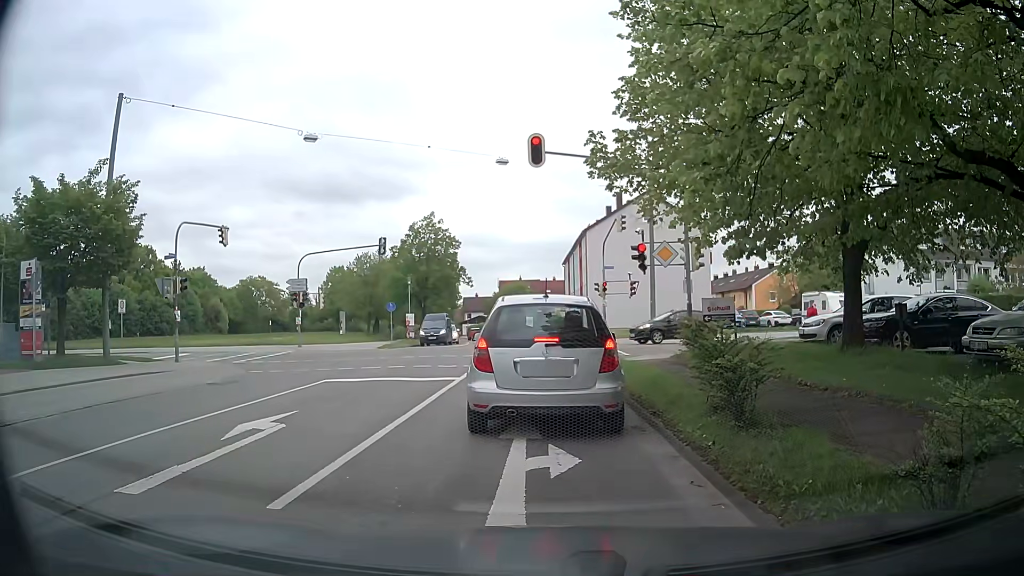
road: tertiary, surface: asphalt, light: Day
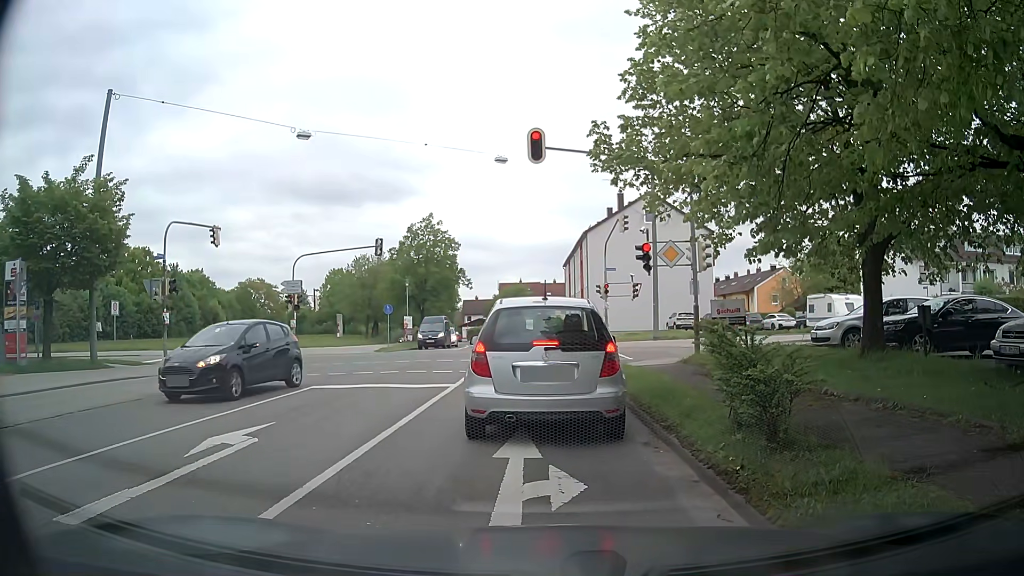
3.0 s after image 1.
(0.0, +0.9) m; 0°
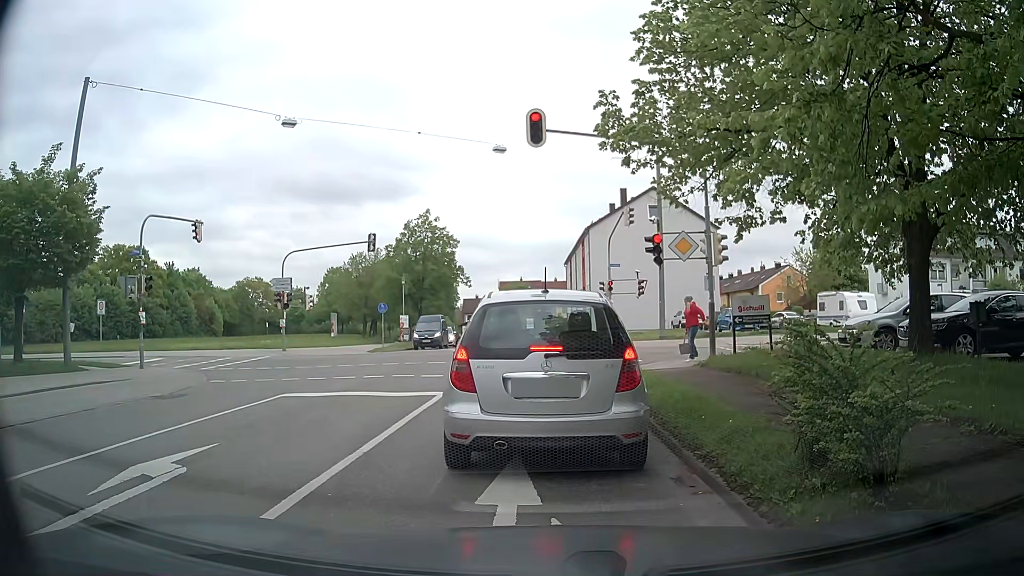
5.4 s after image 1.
(0.0, +1.7) m; 0°
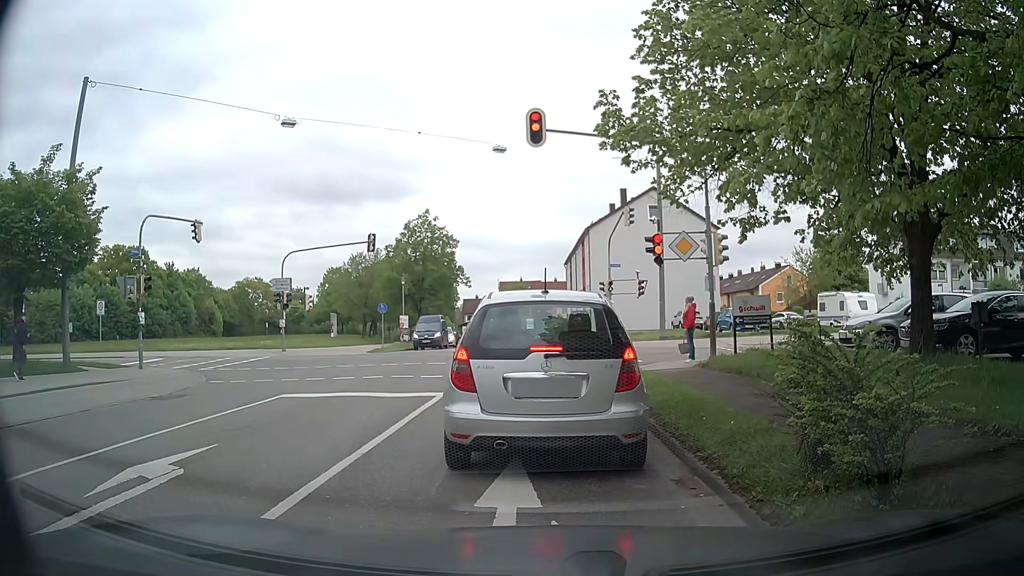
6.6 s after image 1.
(0.0, +0.1) m; 0°
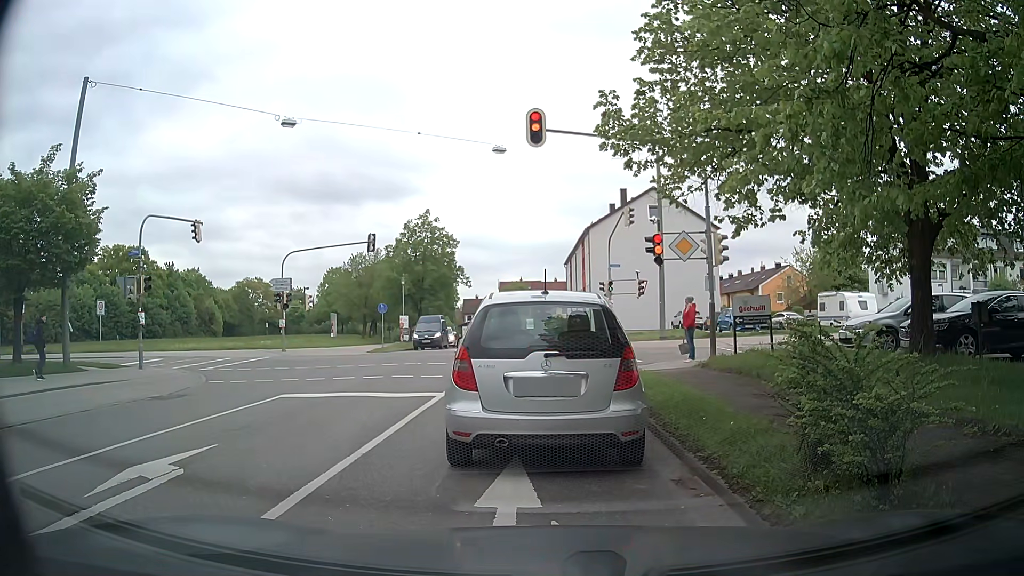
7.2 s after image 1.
(0.0, 0.0) m; 0°
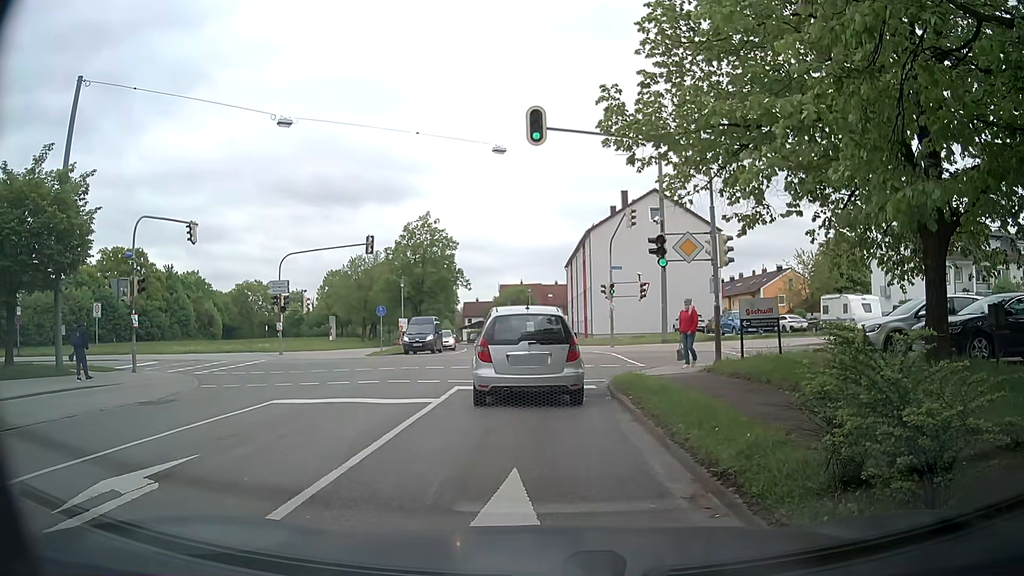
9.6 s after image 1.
(0.0, +0.5) m; 0°
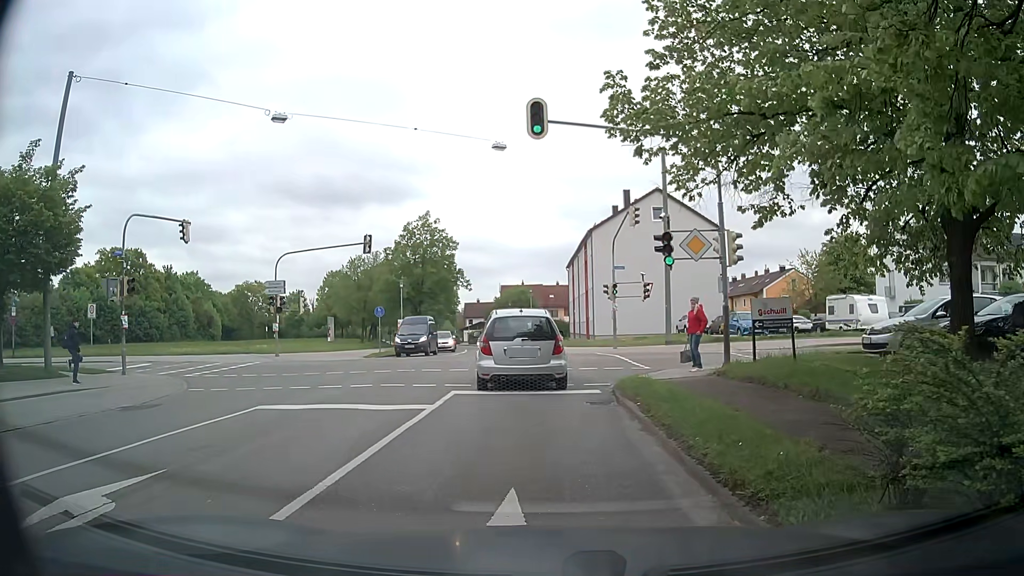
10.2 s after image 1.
(0.0, +0.8) m; +1°
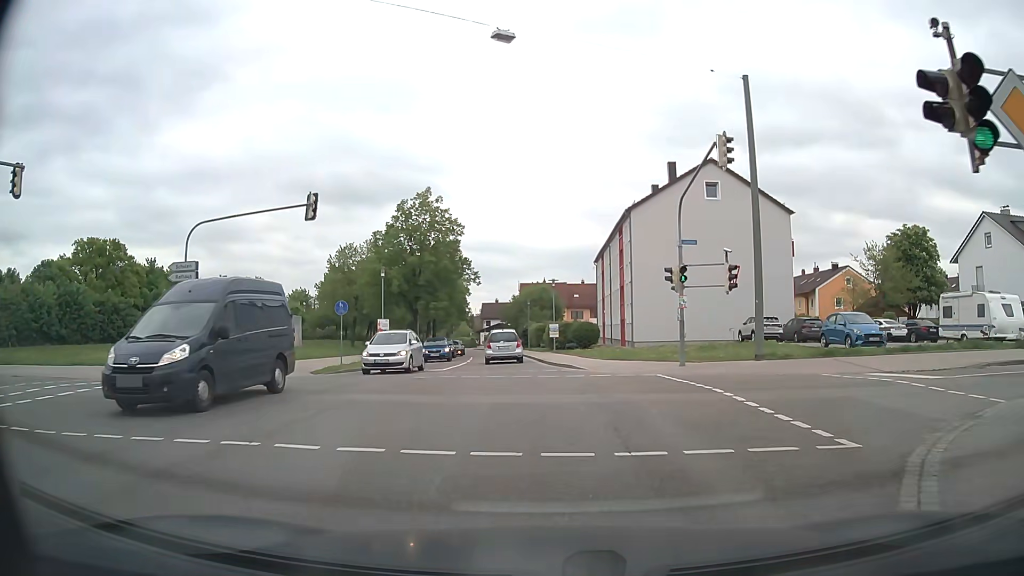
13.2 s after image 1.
(-0.5, +12.3) m; -3°
(0, +10) (-1, +20) (-2, +30) (-3, +40) (-4, +50) (-5, +60) (-6, +70) (-7, +80) (-8, +90) (-10, +99) m
